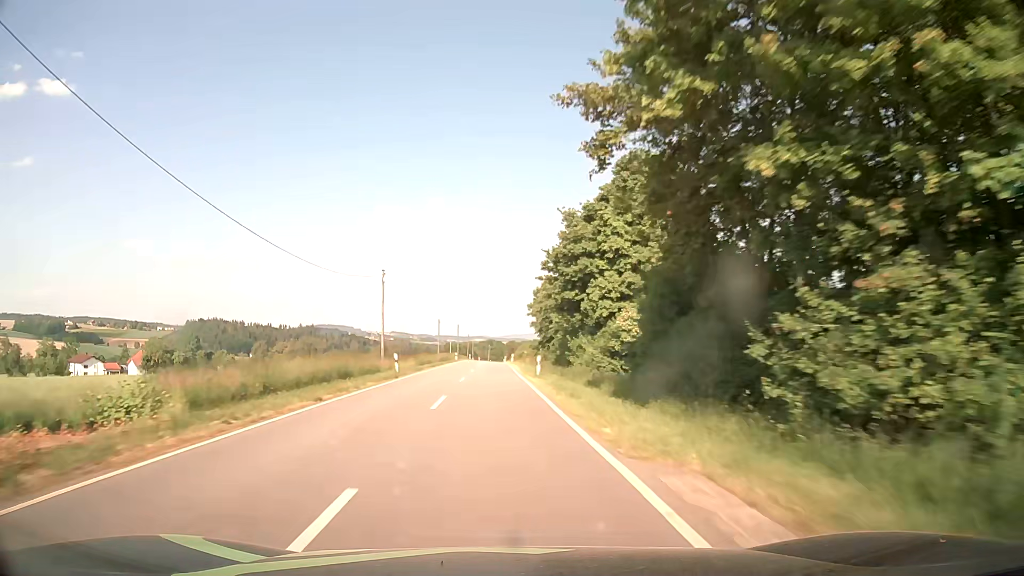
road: tertiary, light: Day
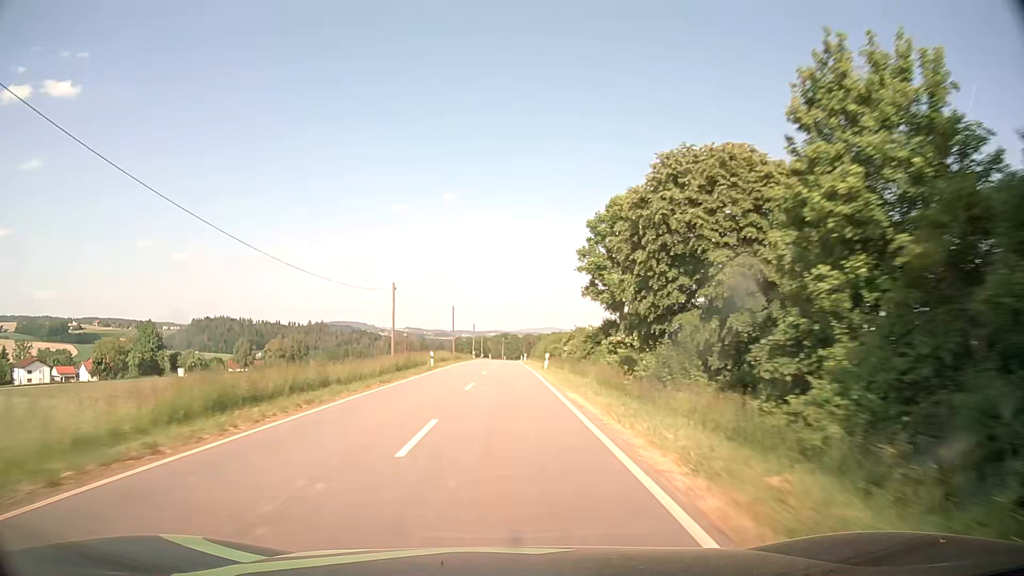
(-0.6, +42.9) m; -1°
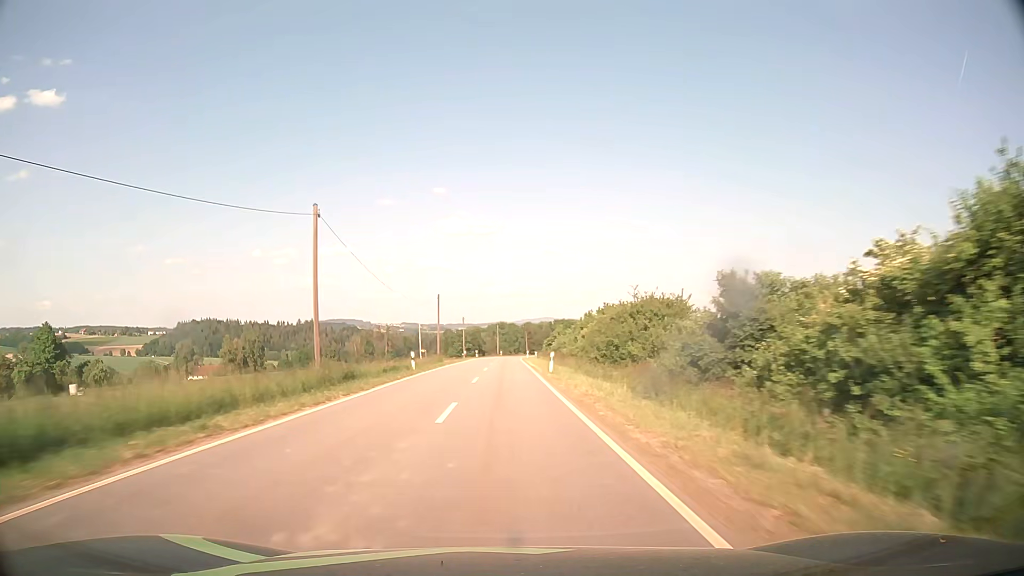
(+0.5, +57.3) m; +1°
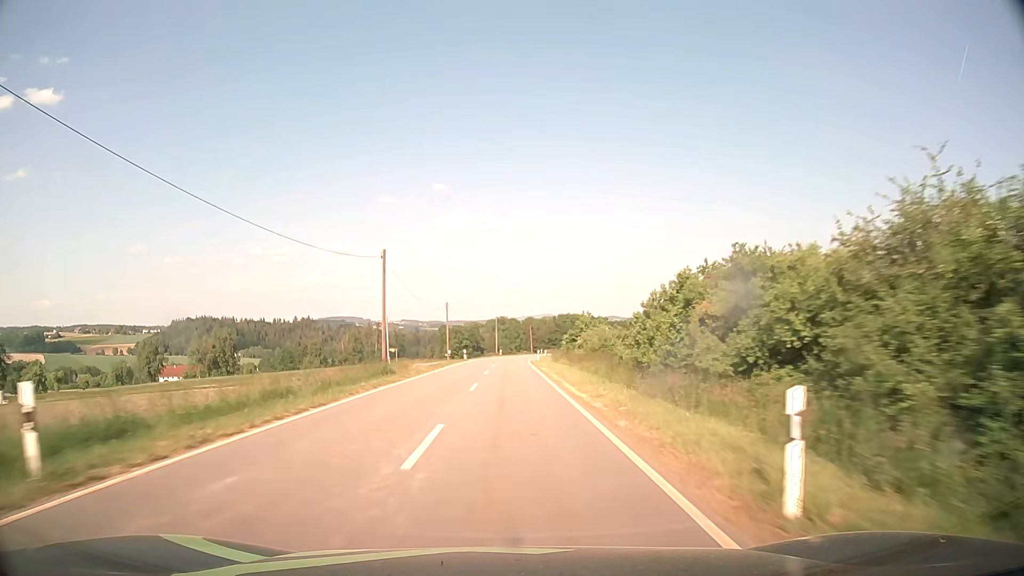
(-0.1, +28.6) m; 0°
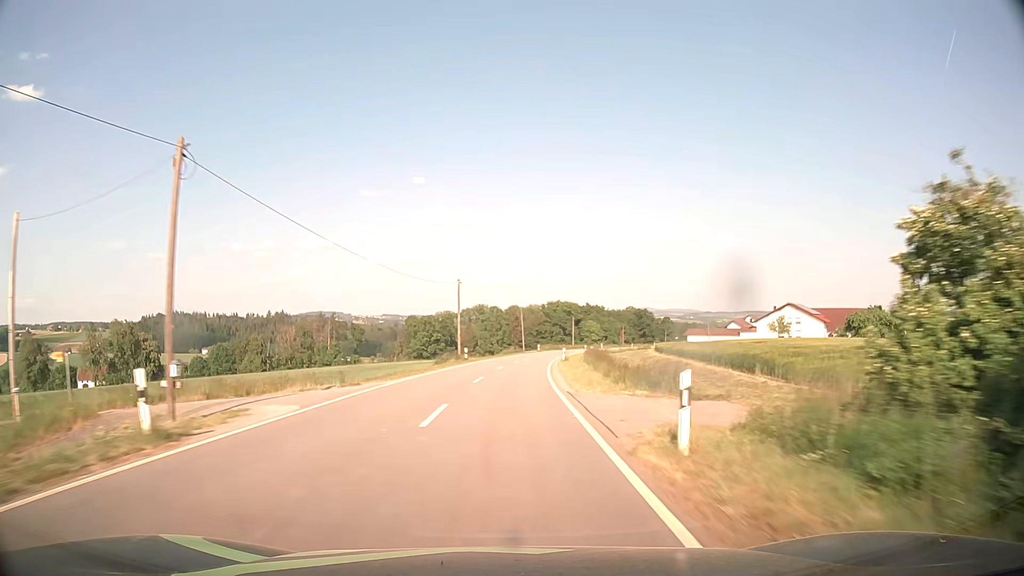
(+0.7, +57.2) m; +1°
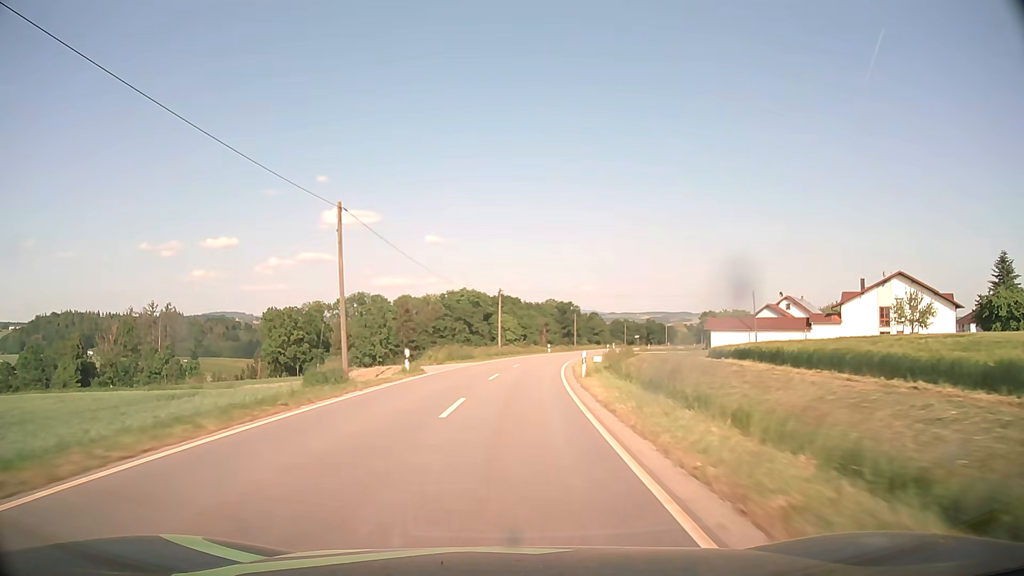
(+4.5, +71.3) m; +8°
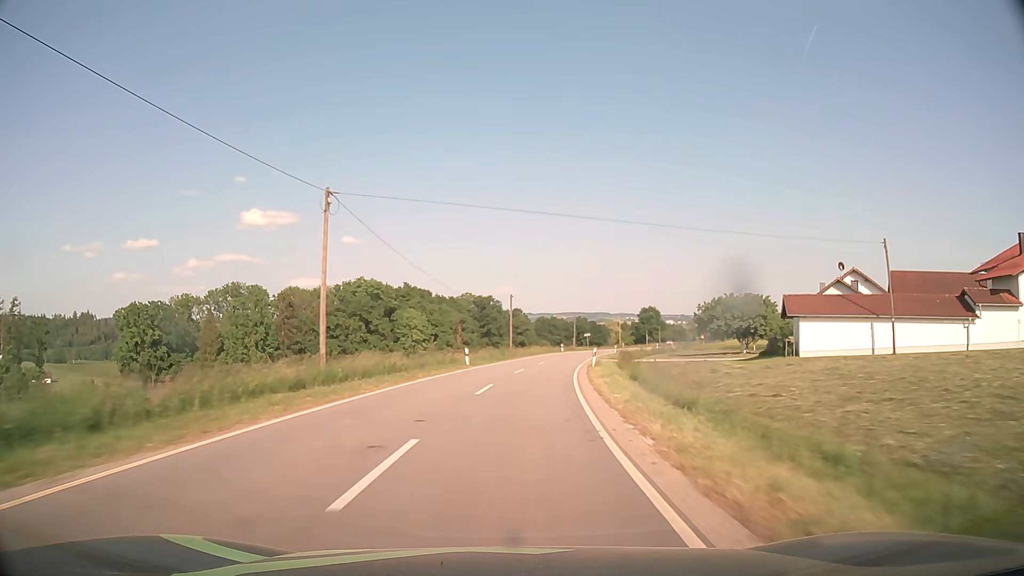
(+2.6, +42.6) m; +7°
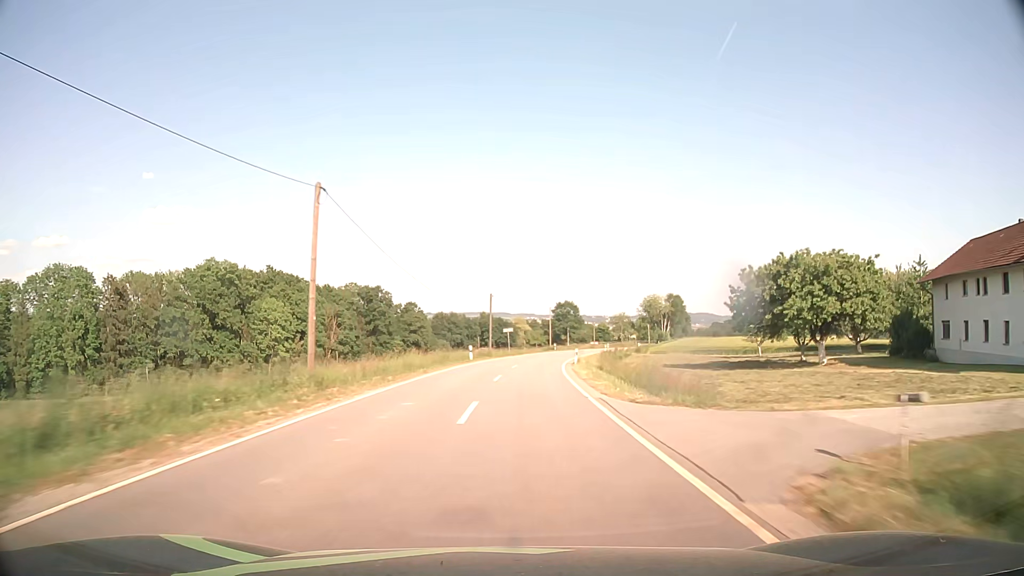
(+3.0, +42.5) m; +8°
(0, +10) (+1, +20) (+1, +30) (+2, +40) (+3, +50) (+5, +60) (+6, +70) (+8, +79) (+11, +89) (+13, +99) m
